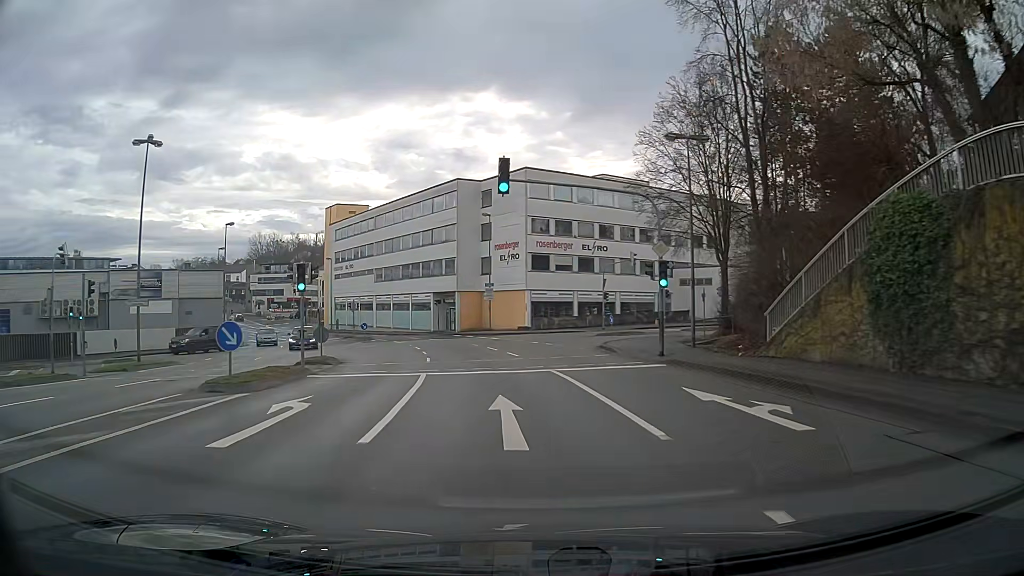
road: tertiary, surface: asphalt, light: Day
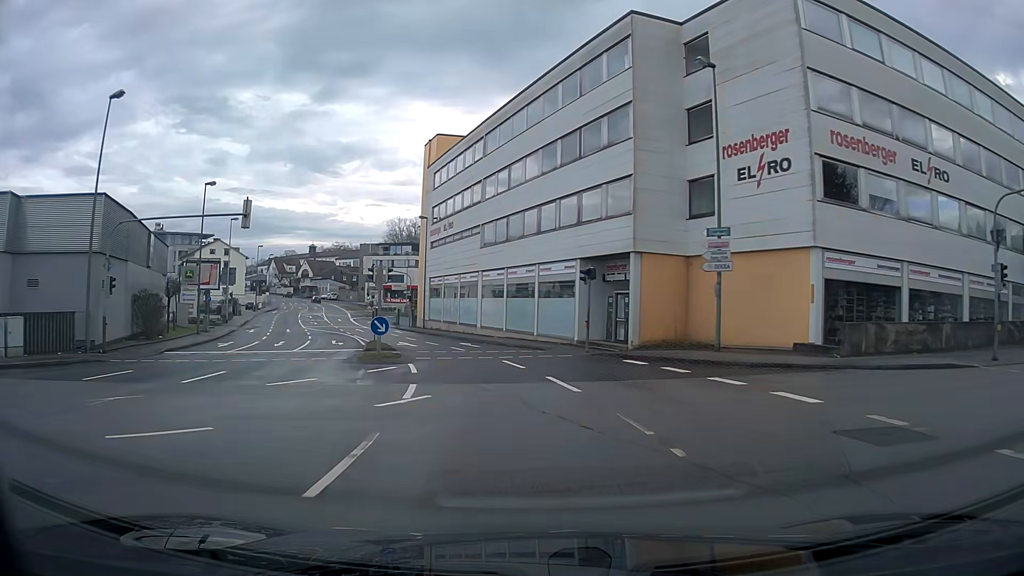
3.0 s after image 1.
(-4.1, +35.5) m; -14°
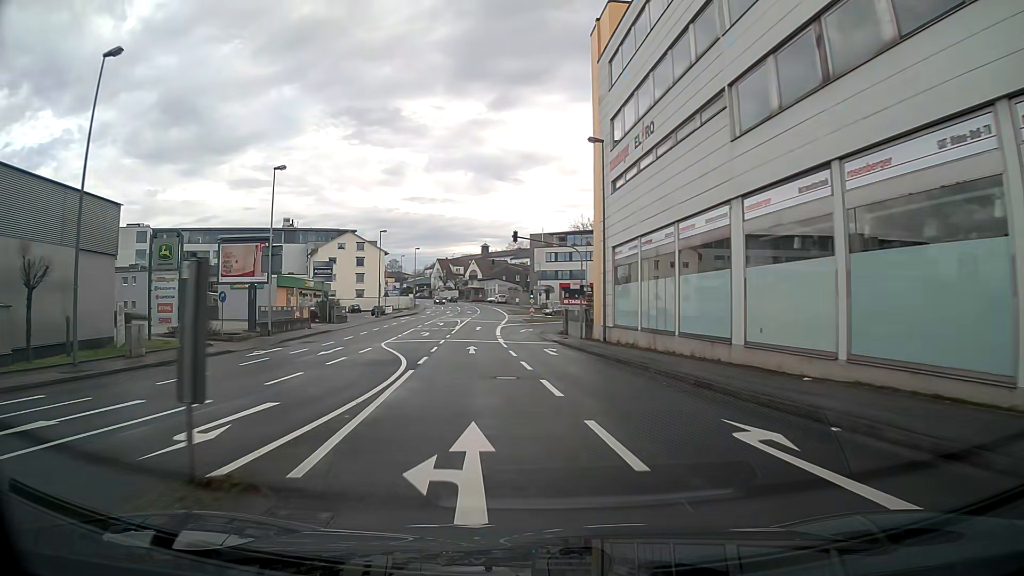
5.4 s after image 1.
(-3.8, +27.9) m; -16°
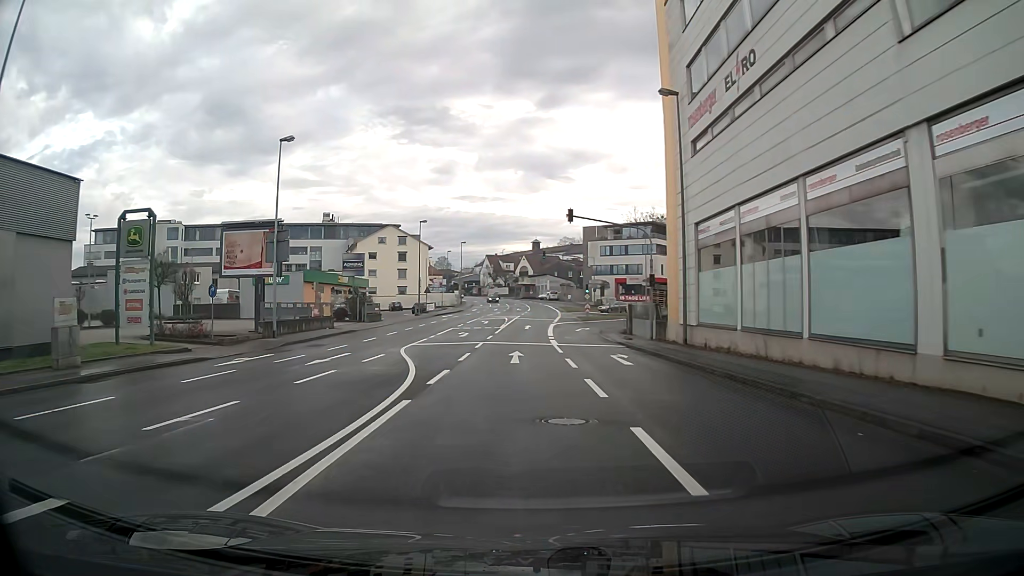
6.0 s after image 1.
(-0.2, +7.1) m; -4°
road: tertiary_link
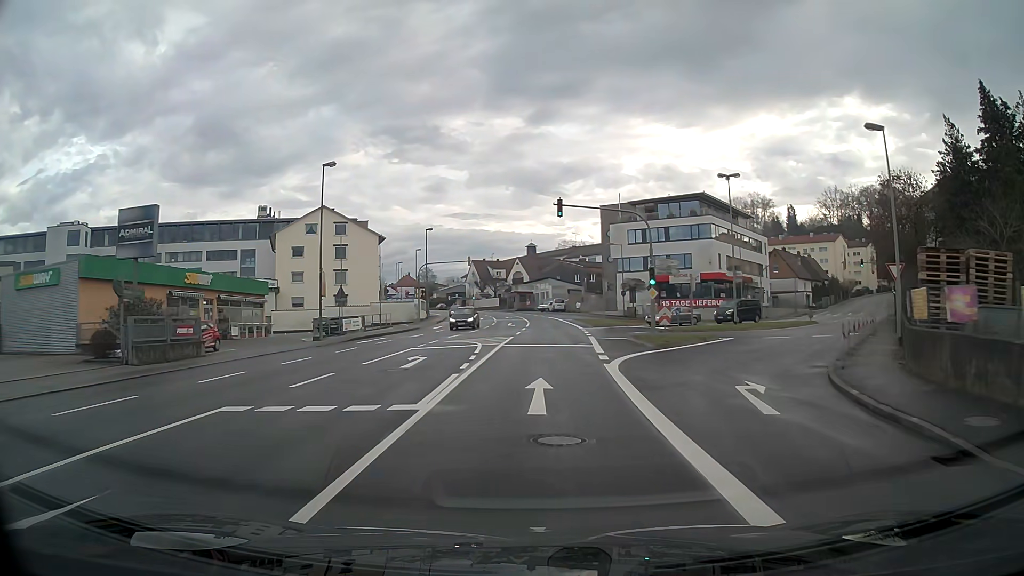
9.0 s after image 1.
(+0.2, +35.3) m; +2°
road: tertiary
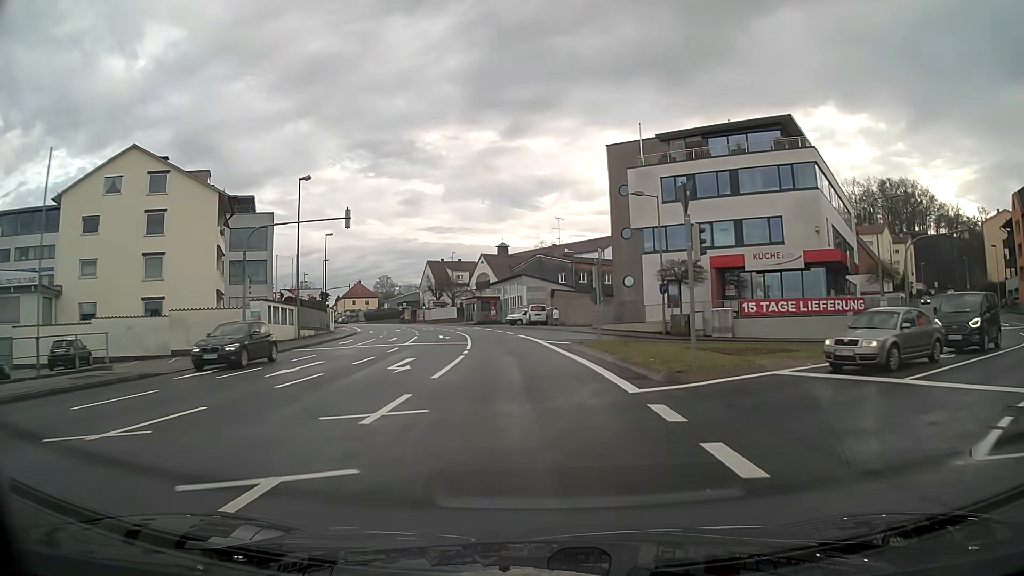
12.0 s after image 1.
(+0.7, +35.2) m; +1°
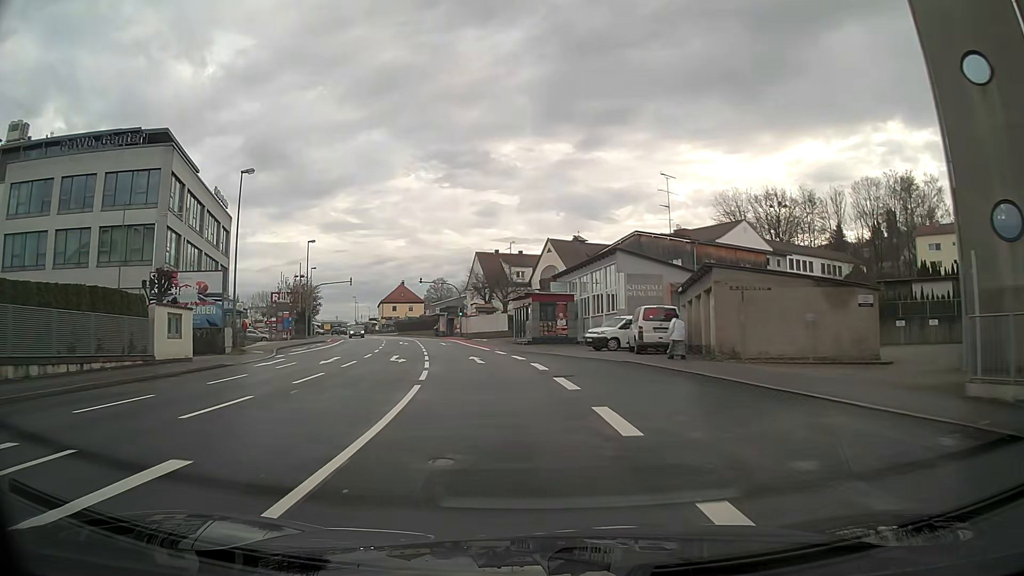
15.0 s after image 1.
(-1.8, +36.0) m; -7°
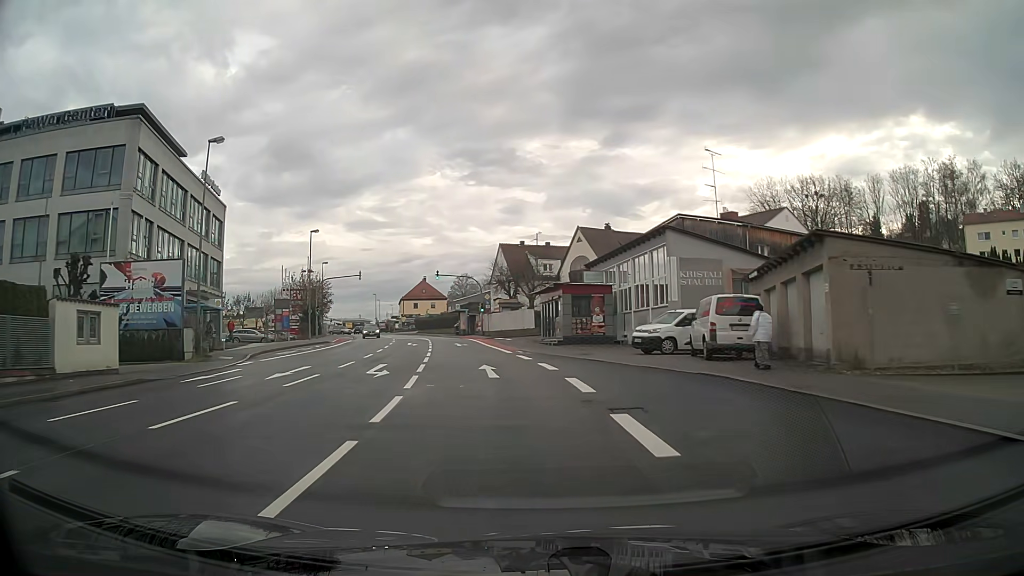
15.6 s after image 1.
(-0.1, +7.3) m; -2°
(0, +10) (-1, +20) (-2, +30) (-4, +40) (-5, +50) (-7, +59) (-10, +69) (-12, +79) (-15, +88) (-19, +98) m
